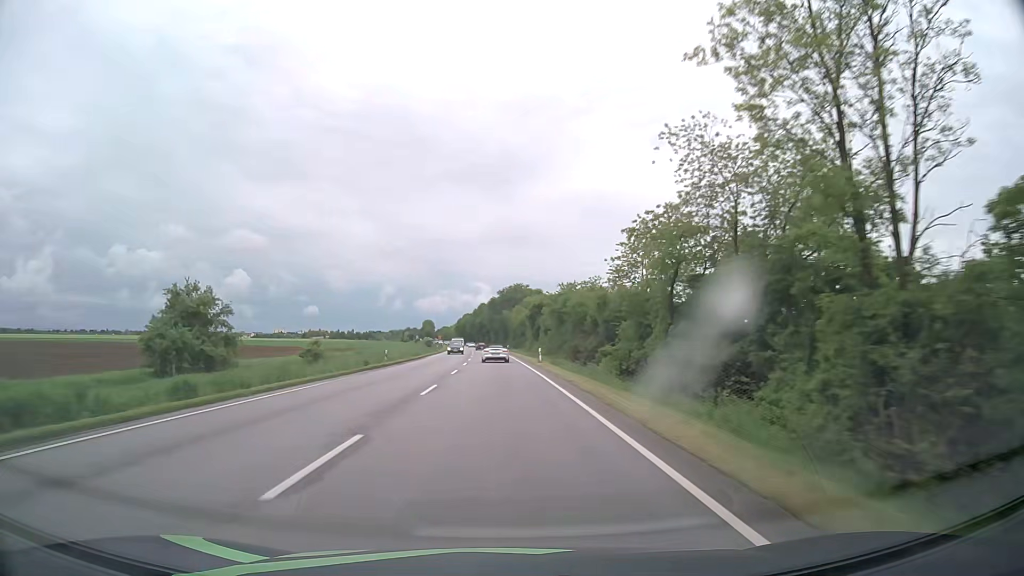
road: primary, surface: asphalt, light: Day
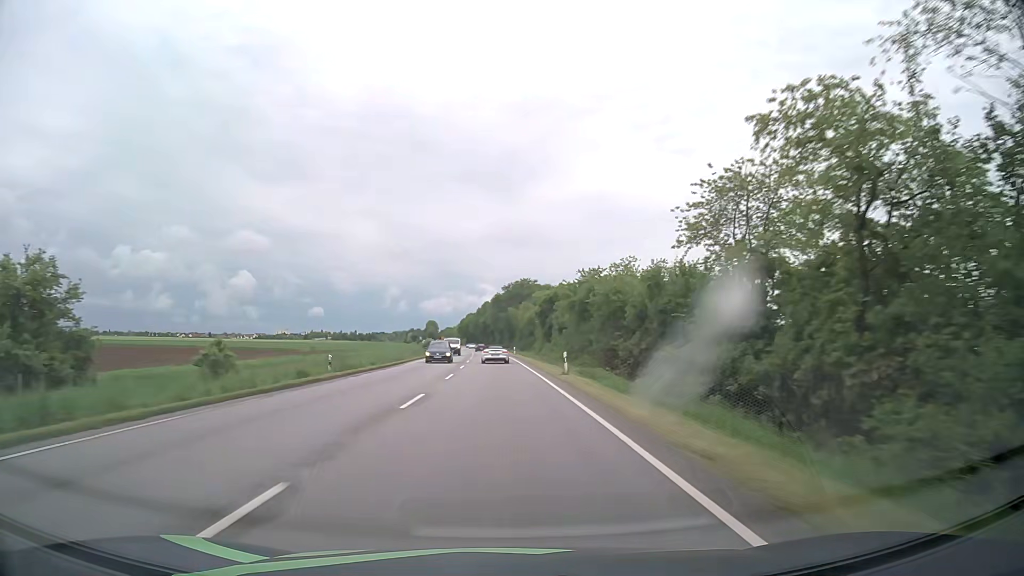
(0.0, +15.3) m; 0°
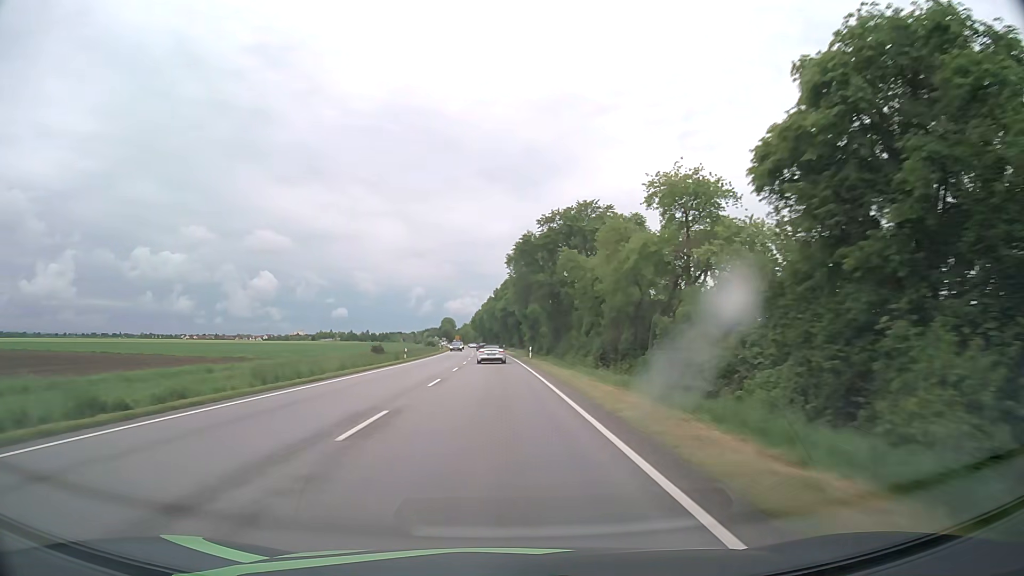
(-1.6, +76.0) m; -2°
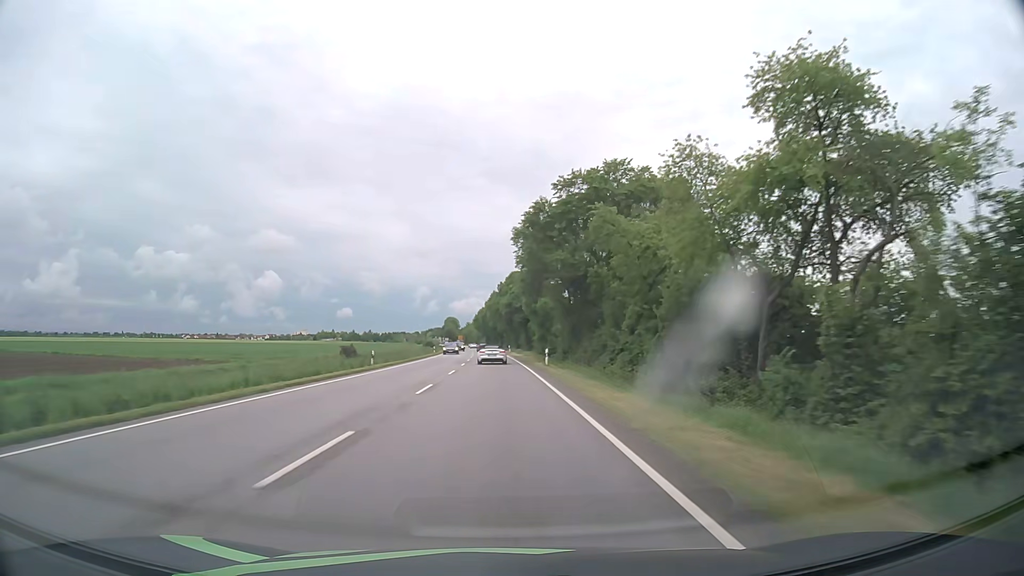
(-0.1, +15.0) m; -1°
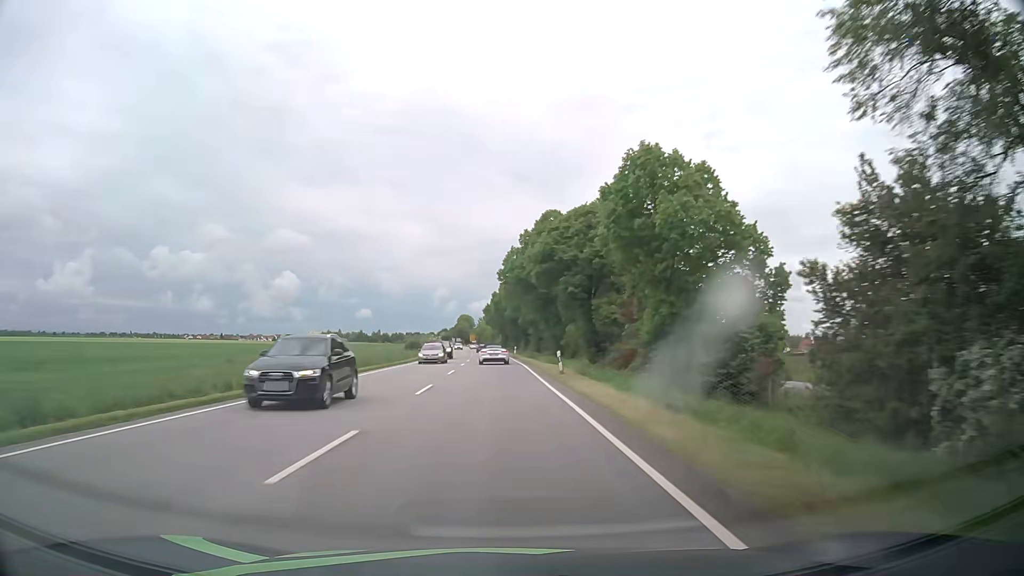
(-0.6, +59.3) m; -1°
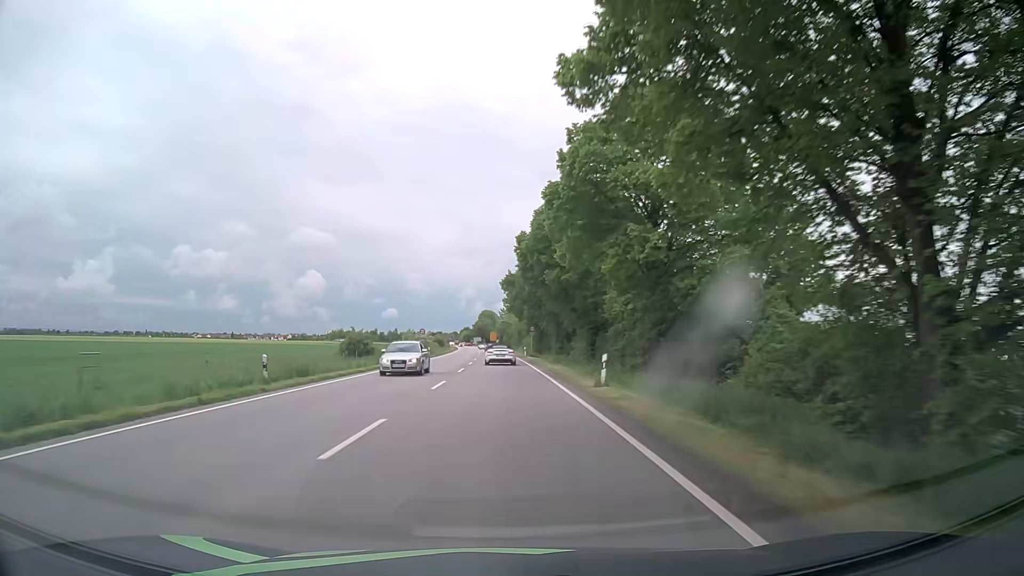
(-1.3, +58.1) m; -2°
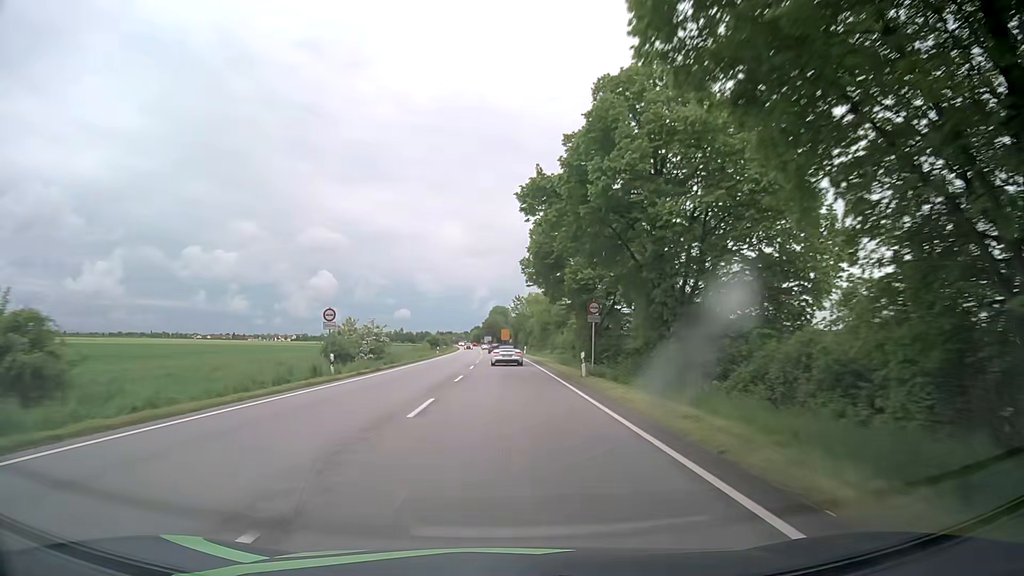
(-0.6, +42.7) m; -1°
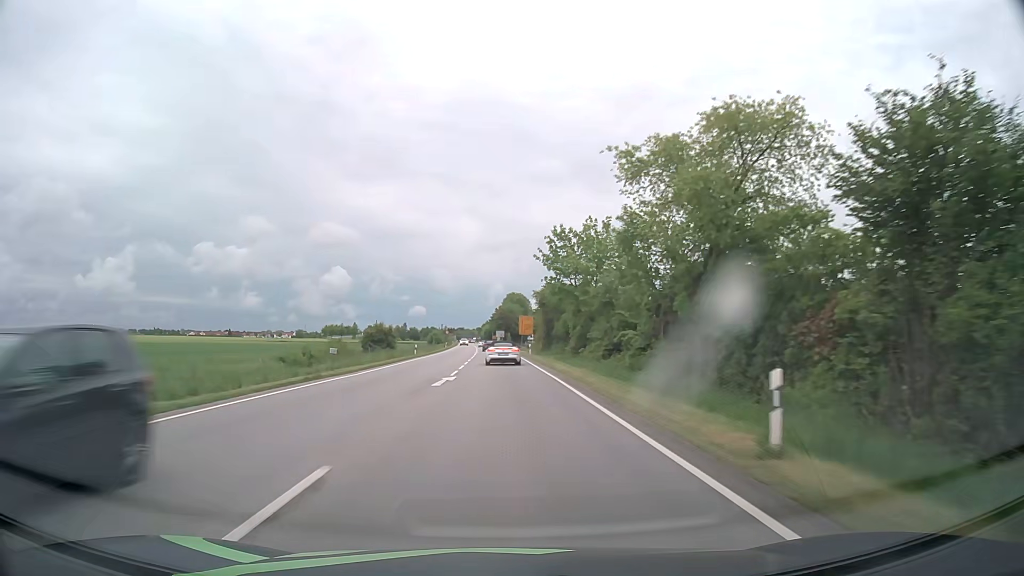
(-0.5, +68.6) m; -1°
(0, +10) (0, +20) (0, +30) (0, +40) (-1, +50) (-1, +60) (-1, +70) (-1, +80) (-2, +90) (-2, +100) m
